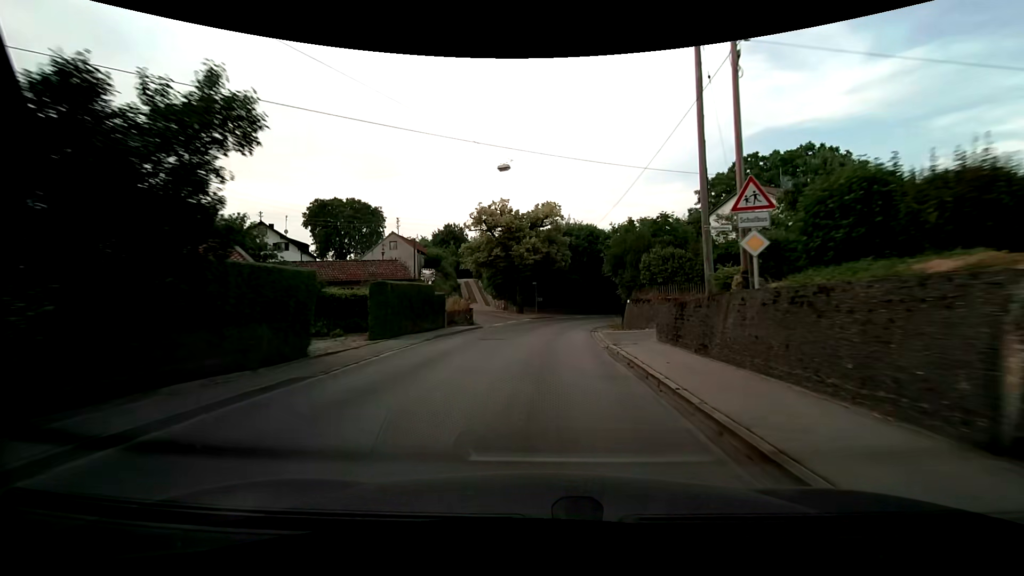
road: secondary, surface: asphalt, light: Day
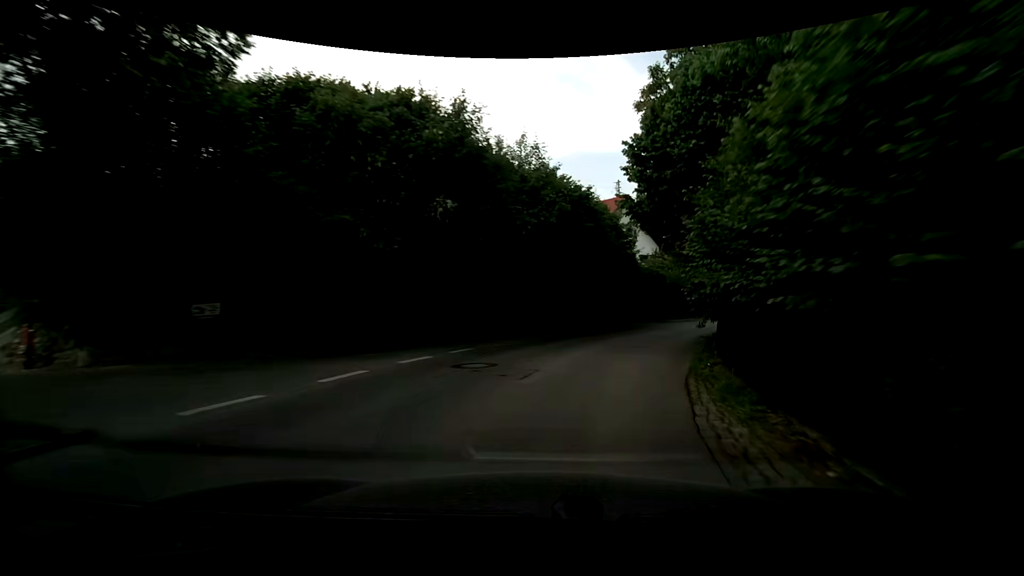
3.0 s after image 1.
(+3.8, +36.3) m; +19°
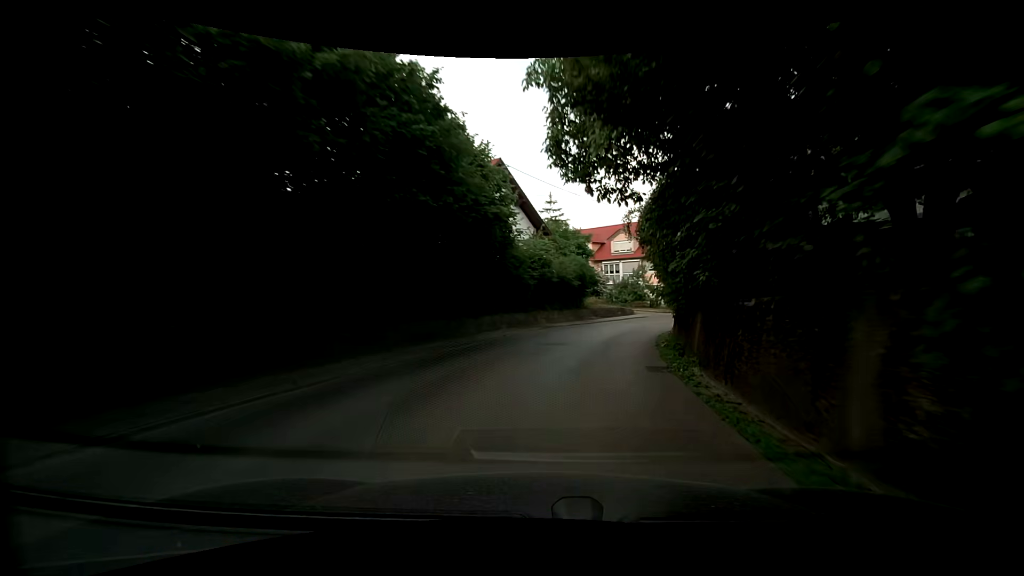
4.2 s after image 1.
(+1.8, +13.6) m; +14°
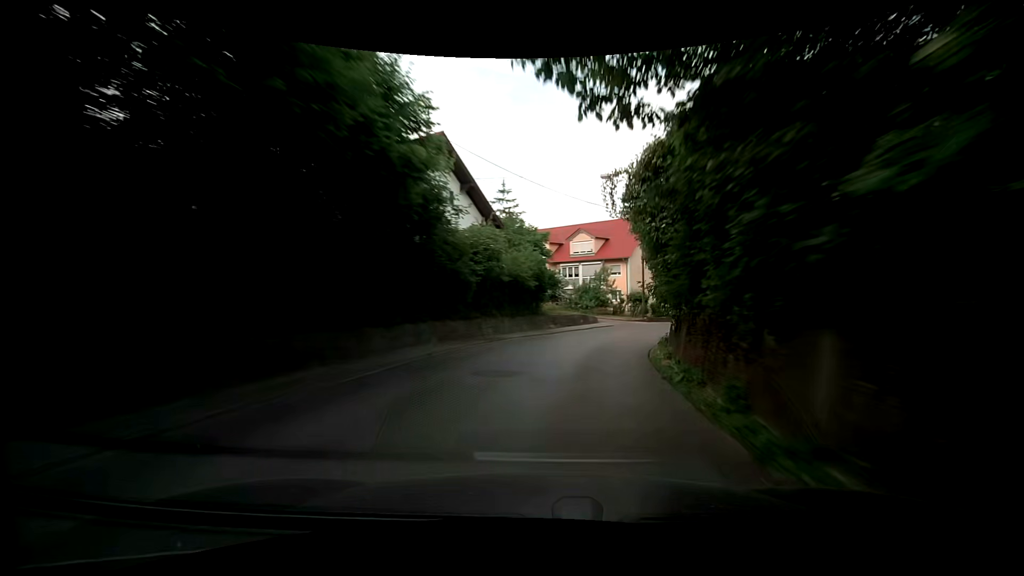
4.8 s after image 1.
(+0.4, +6.9) m; +5°
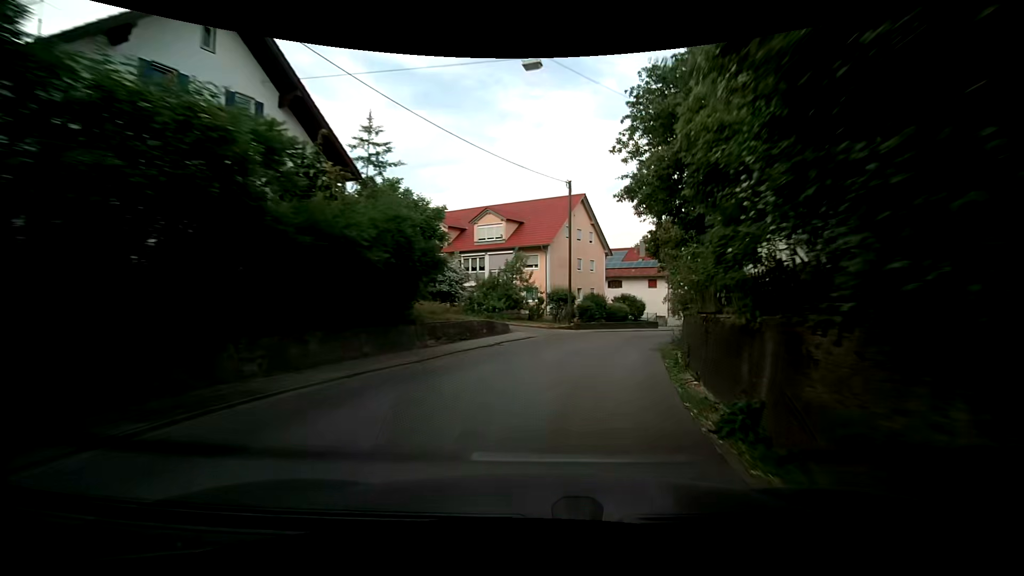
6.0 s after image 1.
(+1.1, +13.8) m; +10°
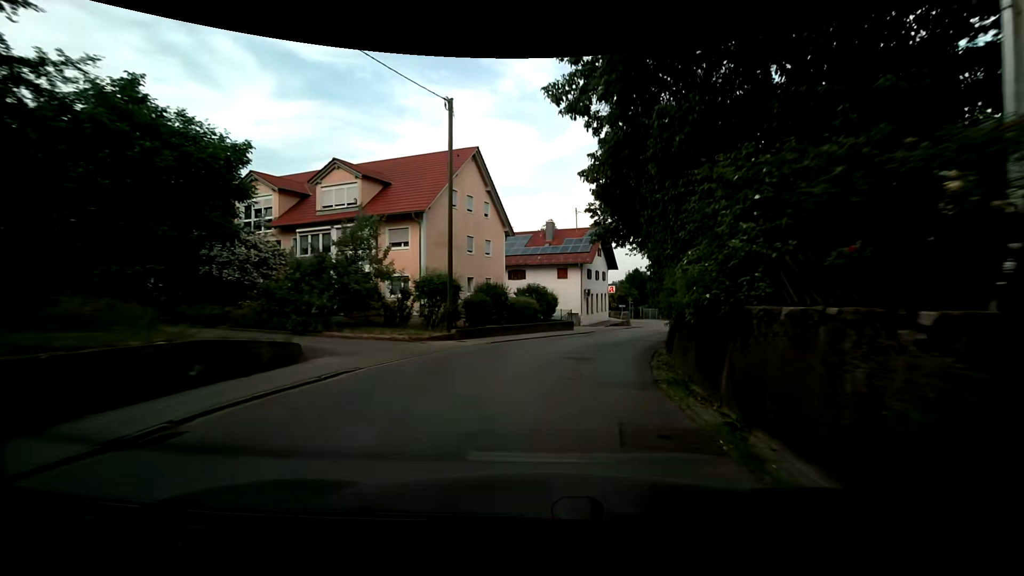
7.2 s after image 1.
(+1.5, +13.4) m; +12°
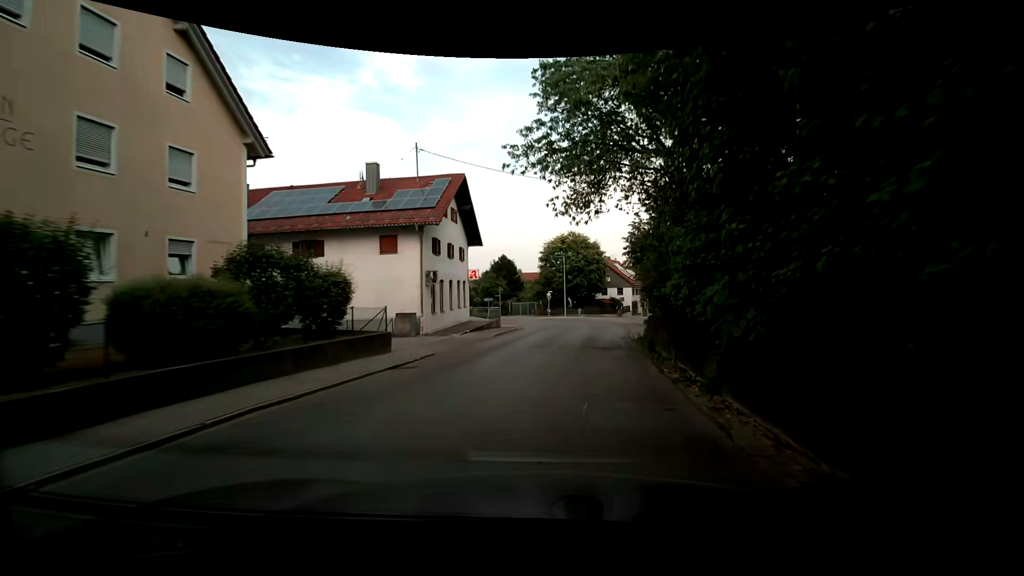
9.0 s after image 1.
(+2.3, +19.9) m; +14°
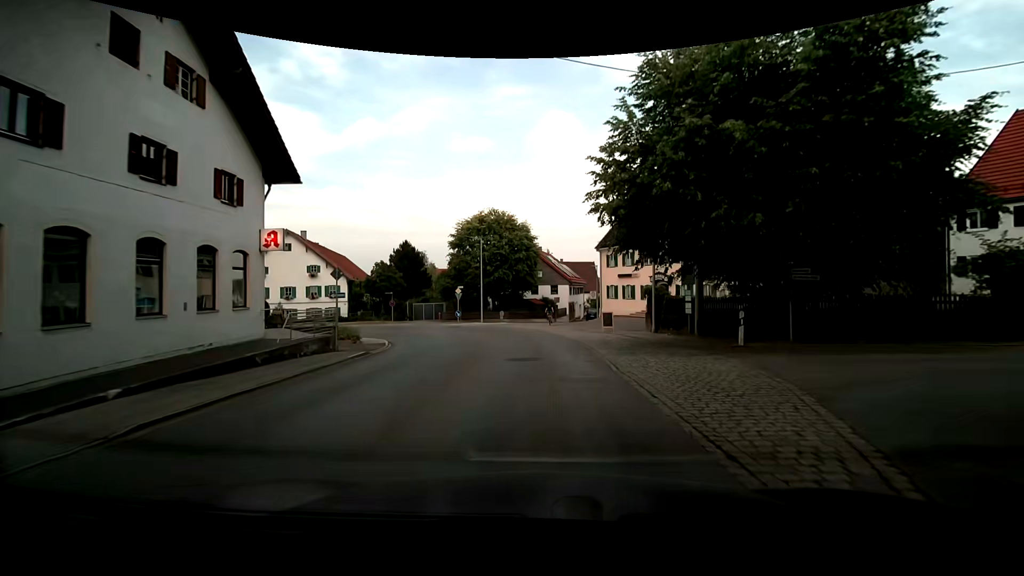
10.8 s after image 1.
(+2.2, +19.7) m; +9°
(0, +10) (0, +20) (-1, +30) (-6, +39) (-13, +46) (-22, +50) (-32, +51) (-42, +49) (-52, +47) (-62, +45) m
